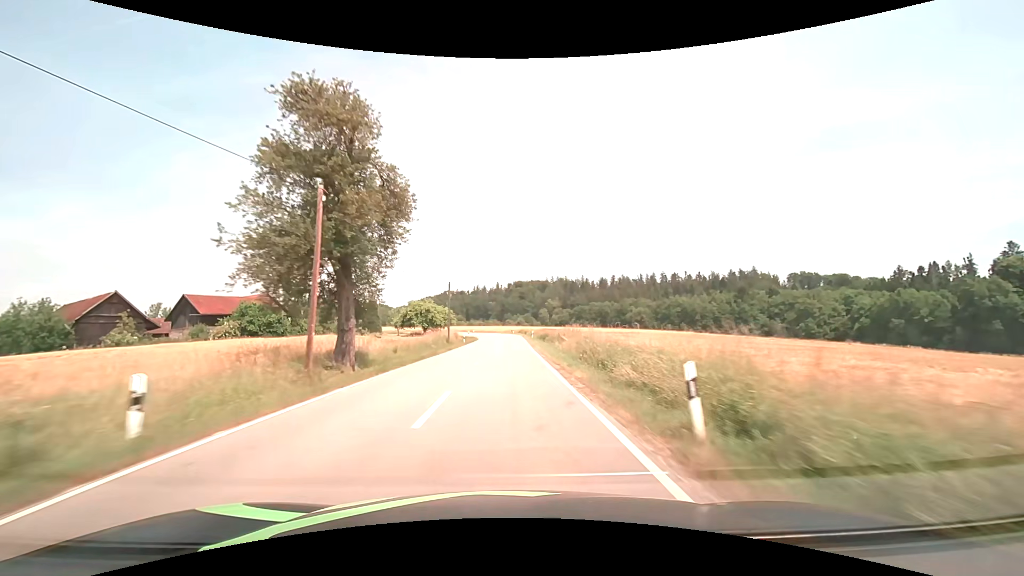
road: tertiary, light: Day
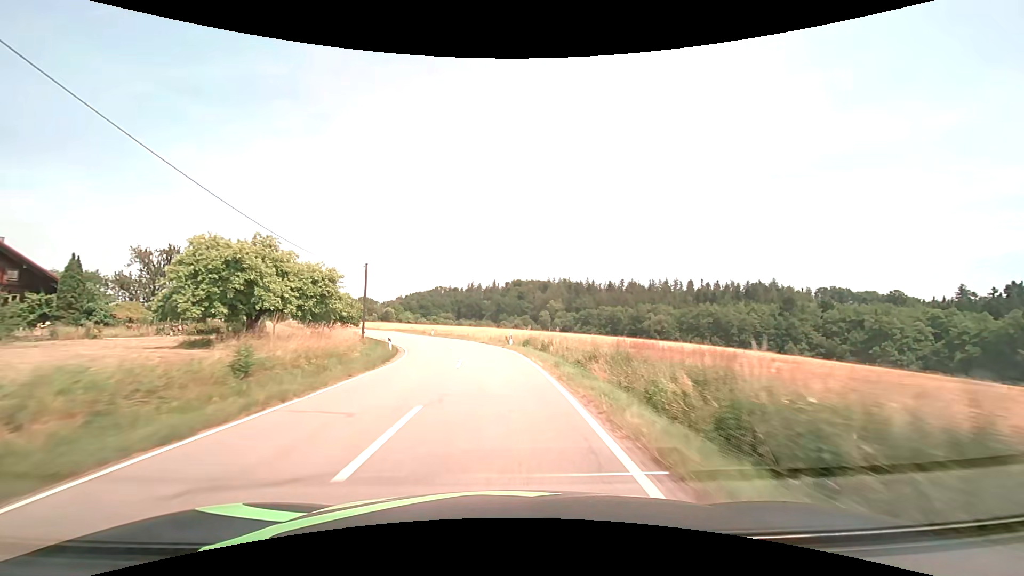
(+0.6, +50.2) m; +1°
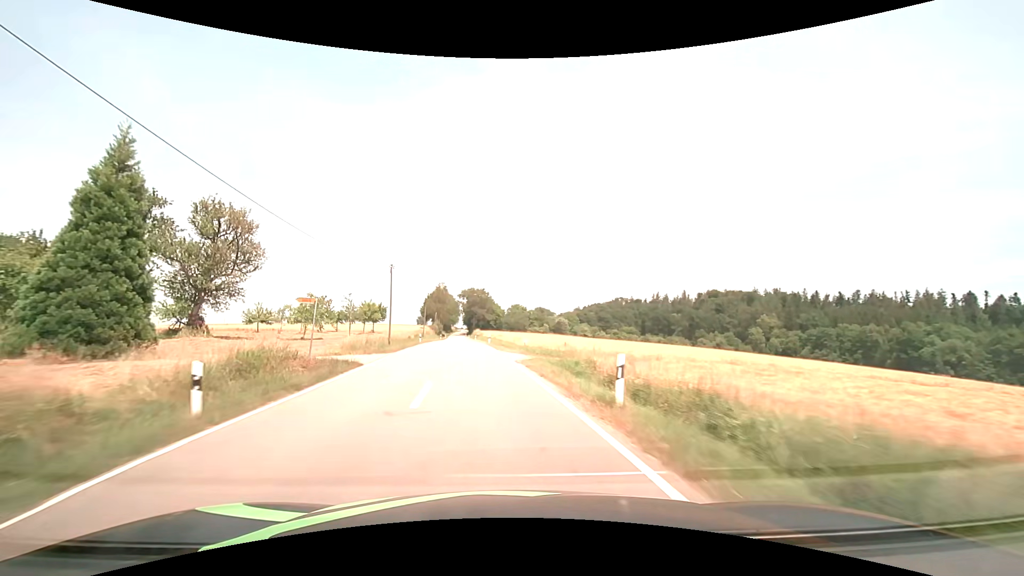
(-5.9, +44.5) m; -20°
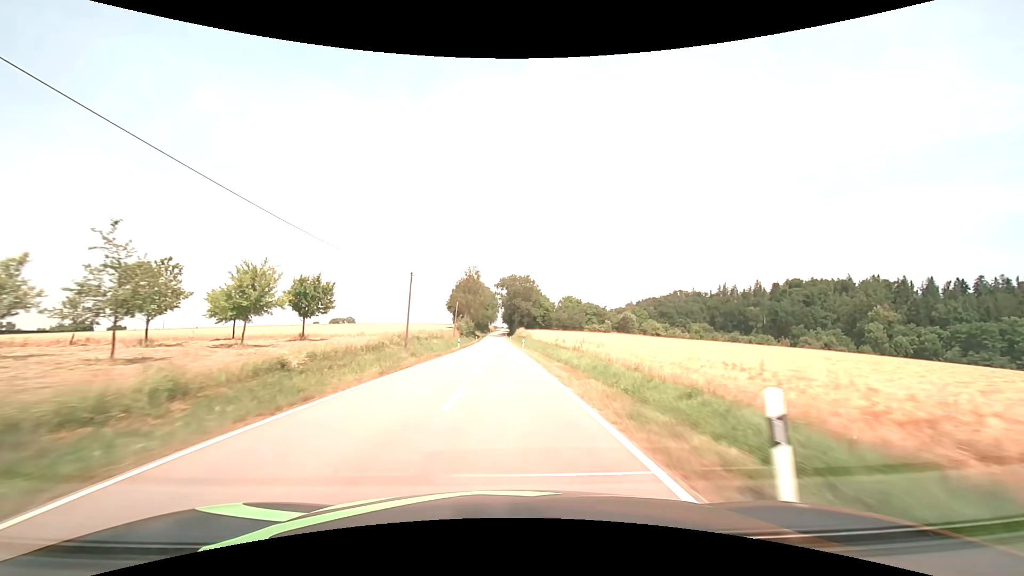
(-4.3, +48.3) m; -6°
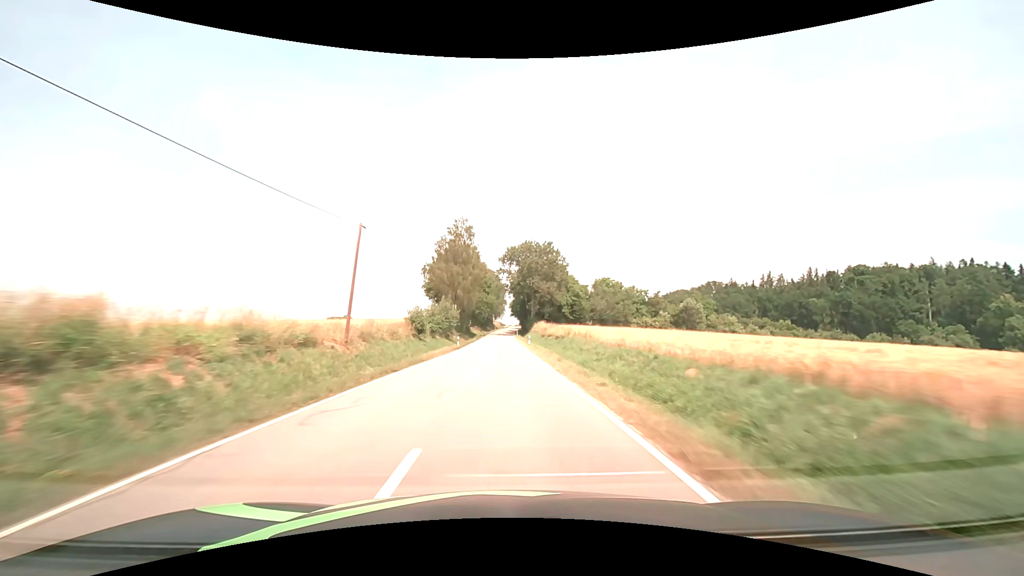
(-0.5, +55.6) m; -1°
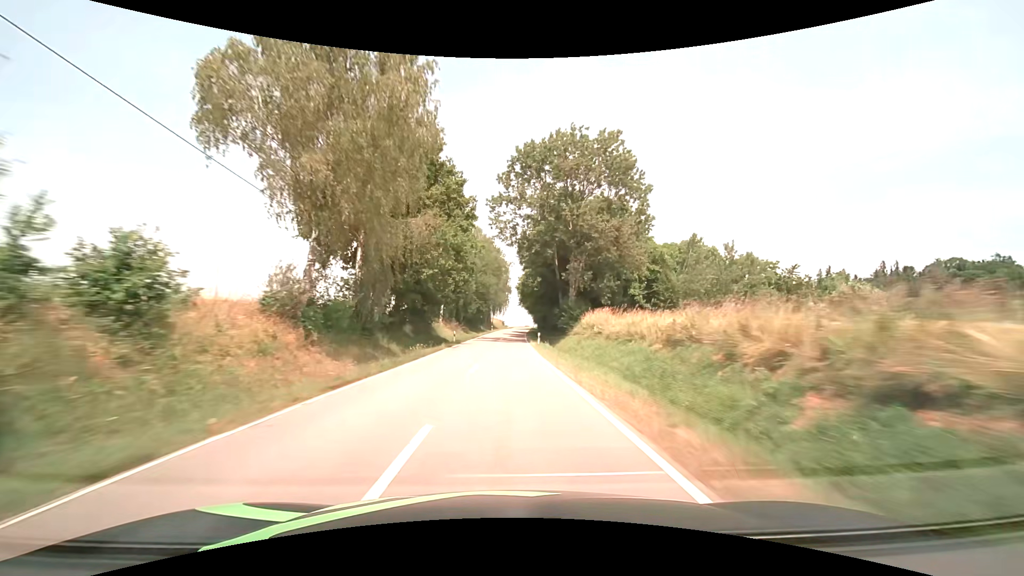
(-0.2, +59.5) m; 0°
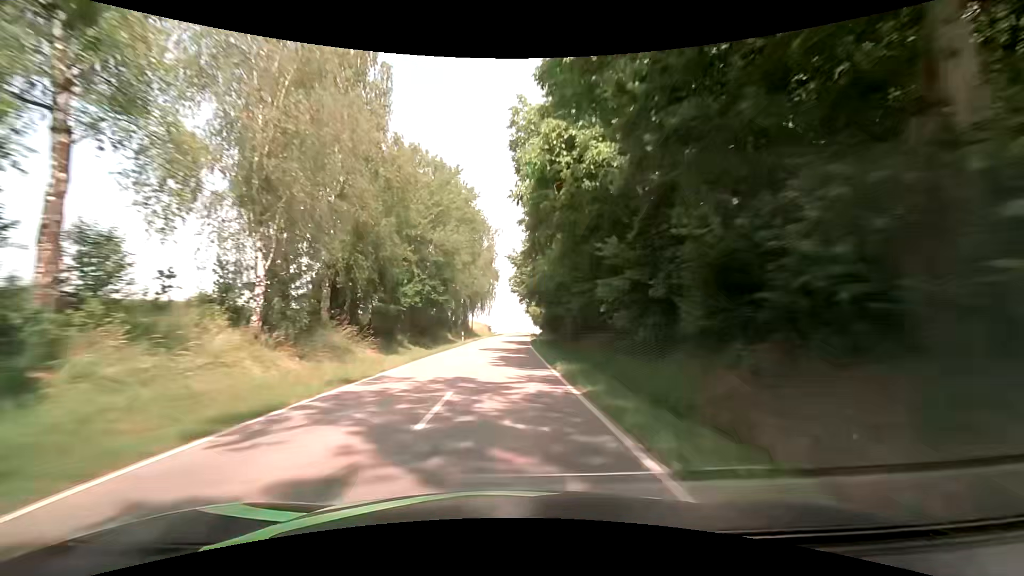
(+0.5, +44.5) m; +1°
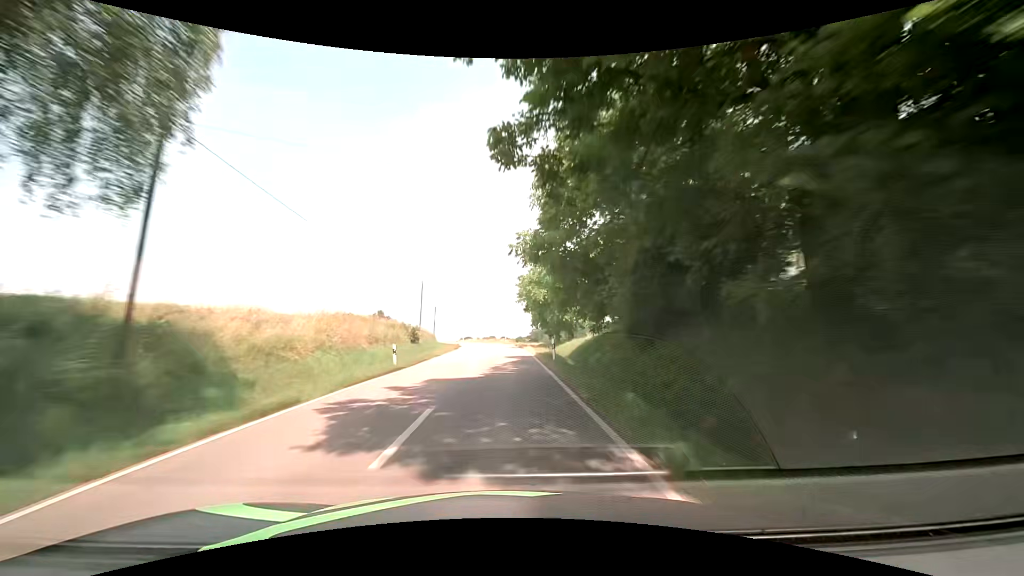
(+1.7, +74.0) m; +3°
(0, +10) (0, +20) (0, +30) (0, +40) (0, +50) (-1, +60) (-2, +70) (-3, +80) (-4, +90) (-6, +100) m
